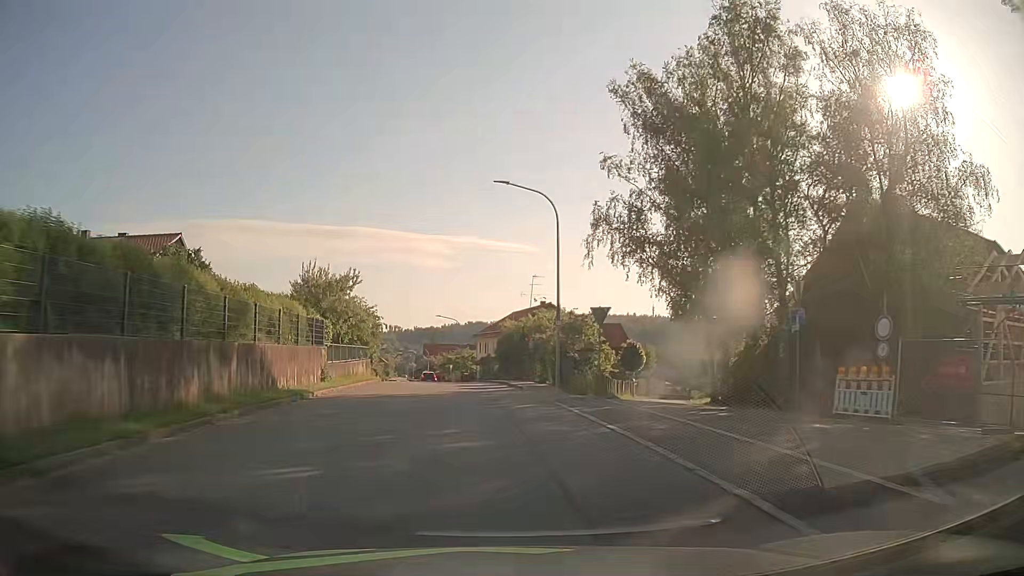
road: tertiary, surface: asphalt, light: Day
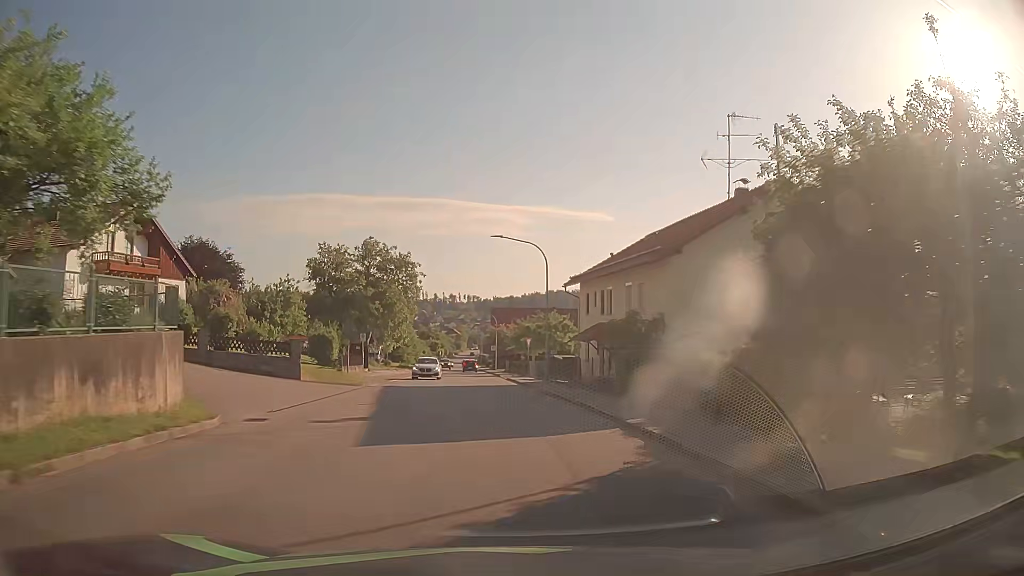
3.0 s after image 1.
(-2.7, +39.4) m; -6°
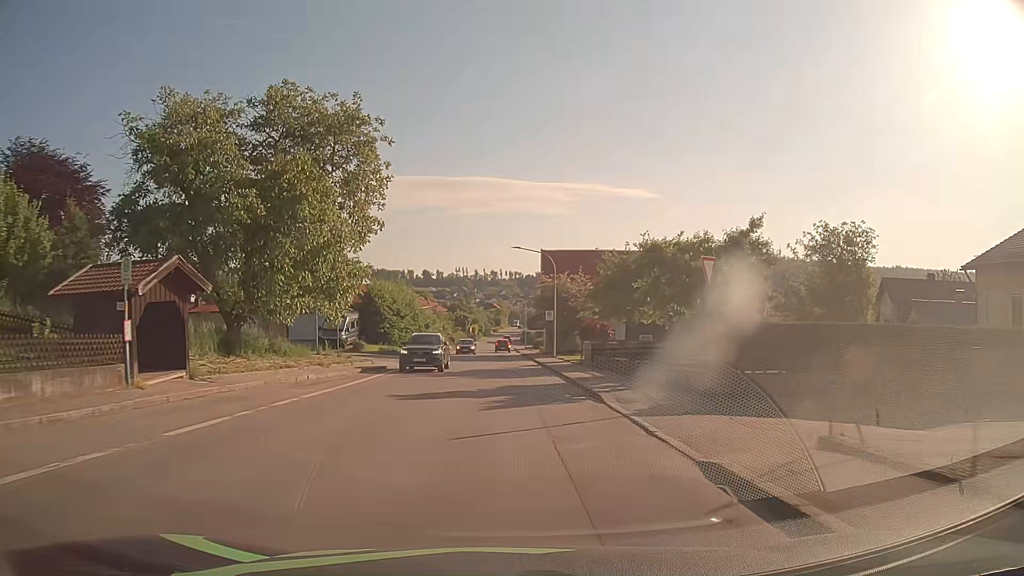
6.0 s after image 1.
(-1.7, +39.5) m; -4°
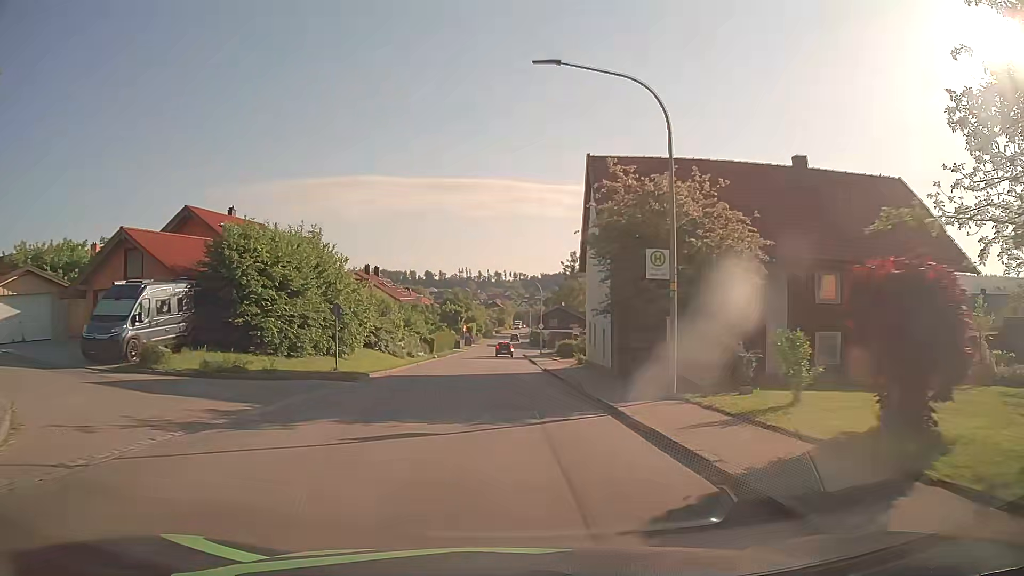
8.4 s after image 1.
(-0.2, +30.7) m; 0°
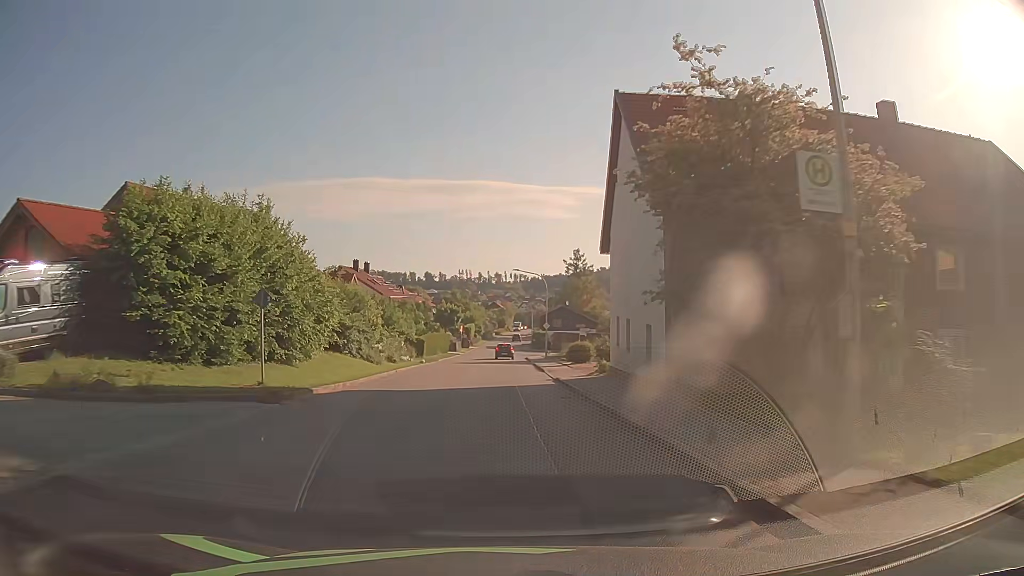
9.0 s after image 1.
(0.0, +7.6) m; 0°
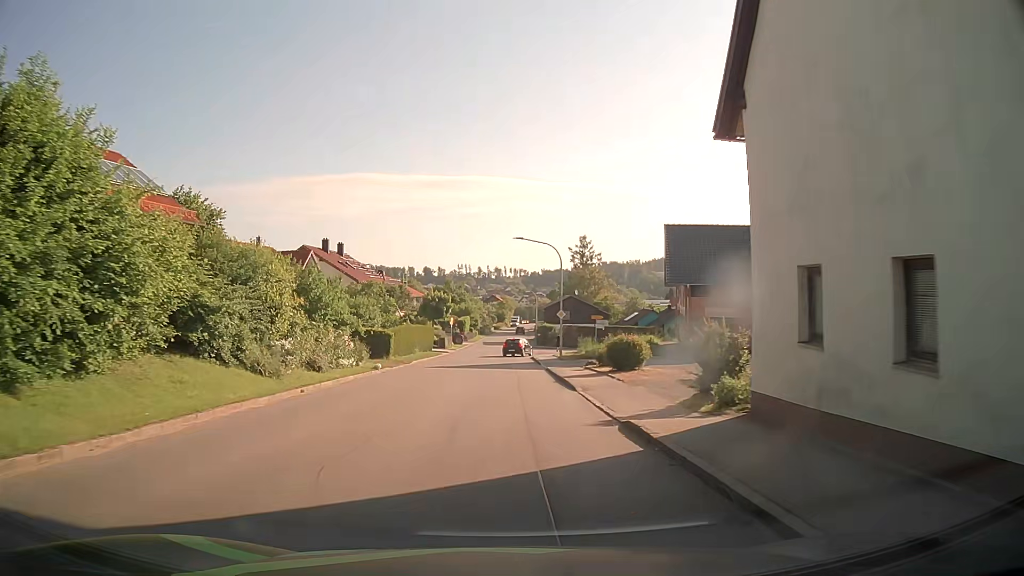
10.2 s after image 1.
(0.0, +14.9) m; 0°
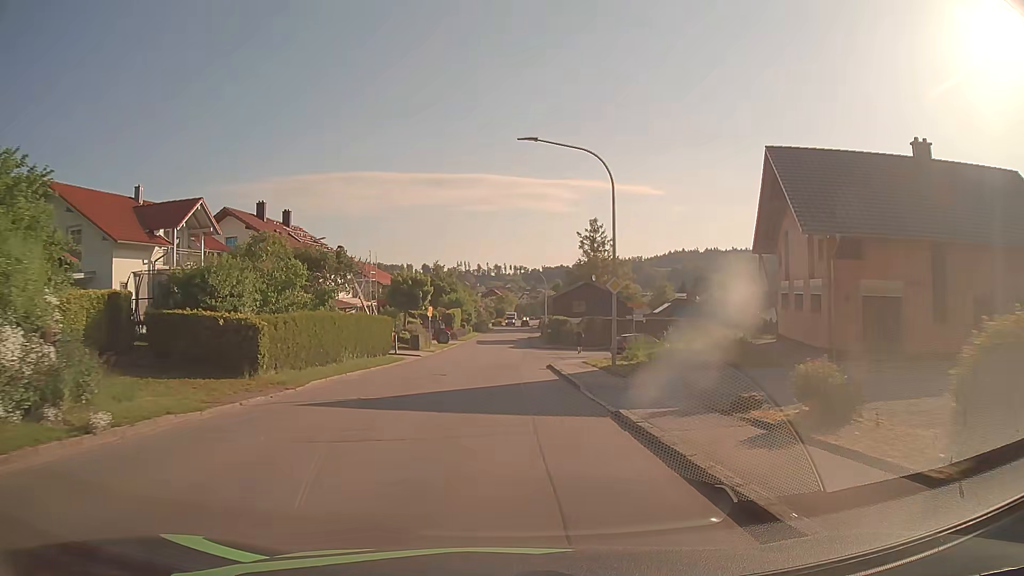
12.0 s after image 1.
(+0.1, +19.8) m; 0°
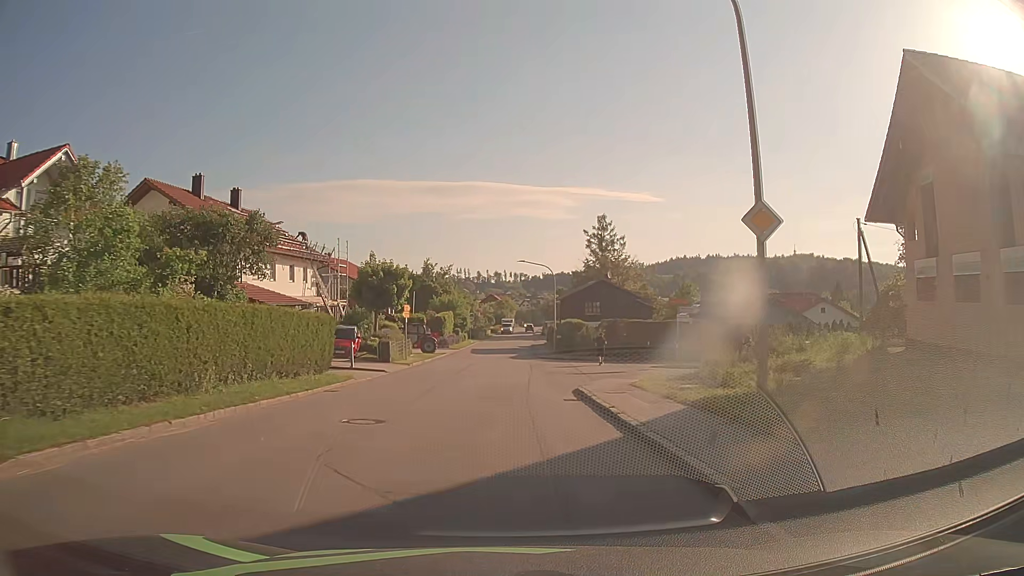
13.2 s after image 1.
(0.0, +12.2) m; 0°
(0, +10) (0, +20) (0, +30) (0, +40) (0, +50) (+1, +60) (+1, +70) (+1, +80) (+2, +90) (+2, +100) m
